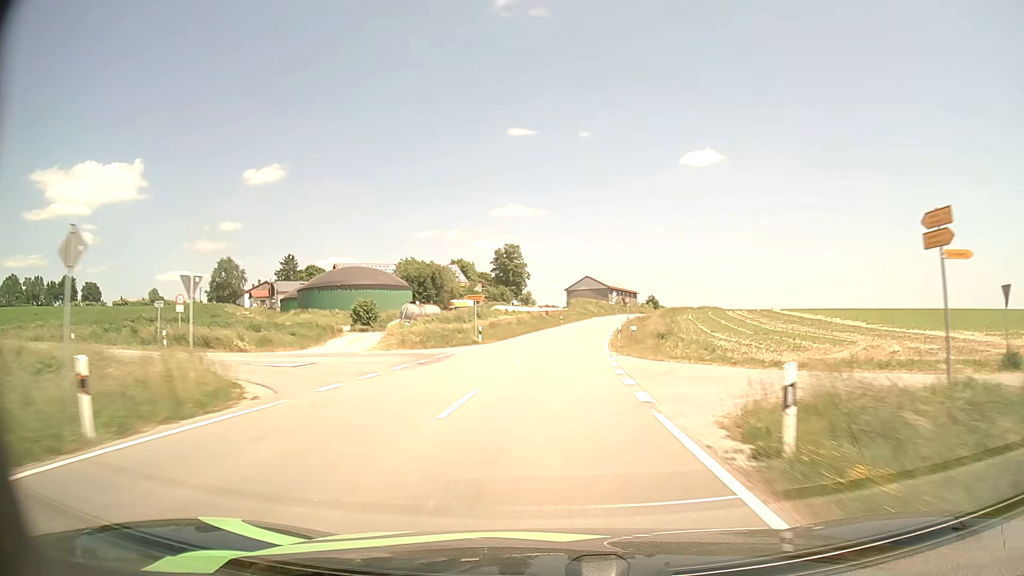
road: tertiary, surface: asphalt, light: Day
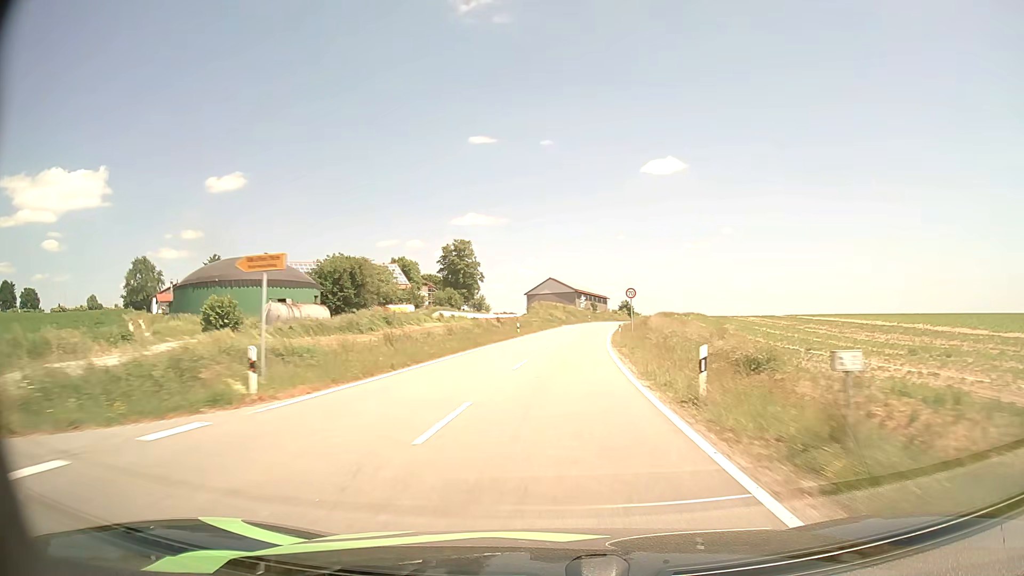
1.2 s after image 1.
(+0.8, +27.0) m; +3°
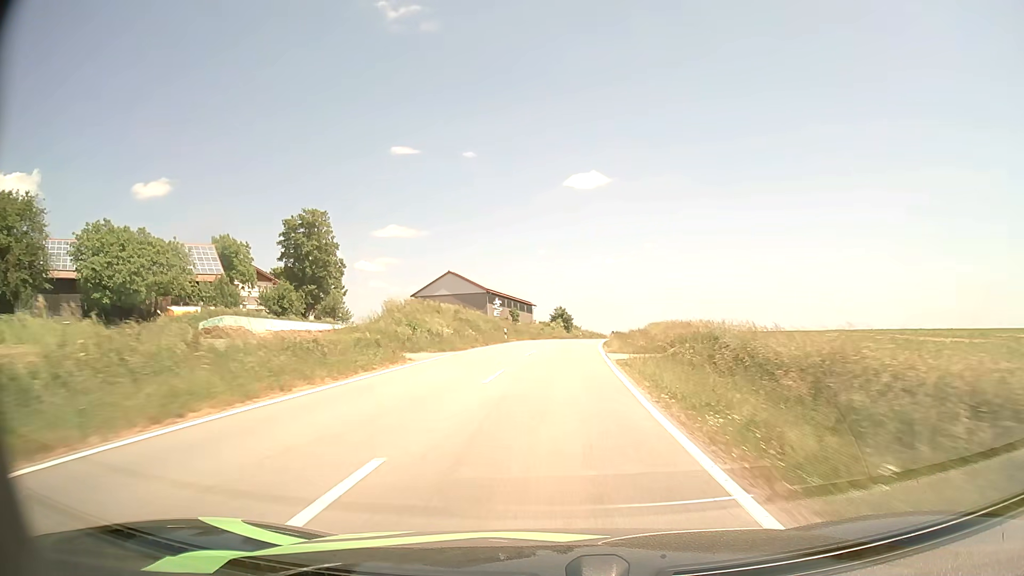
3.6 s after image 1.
(+3.5, +54.0) m; +7°
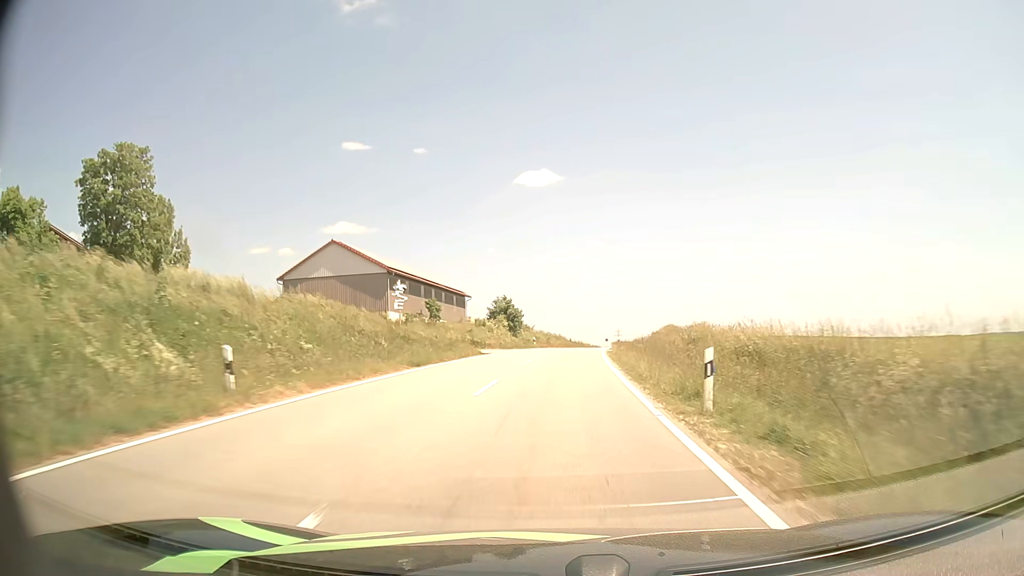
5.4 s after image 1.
(+1.4, +38.6) m; +4°
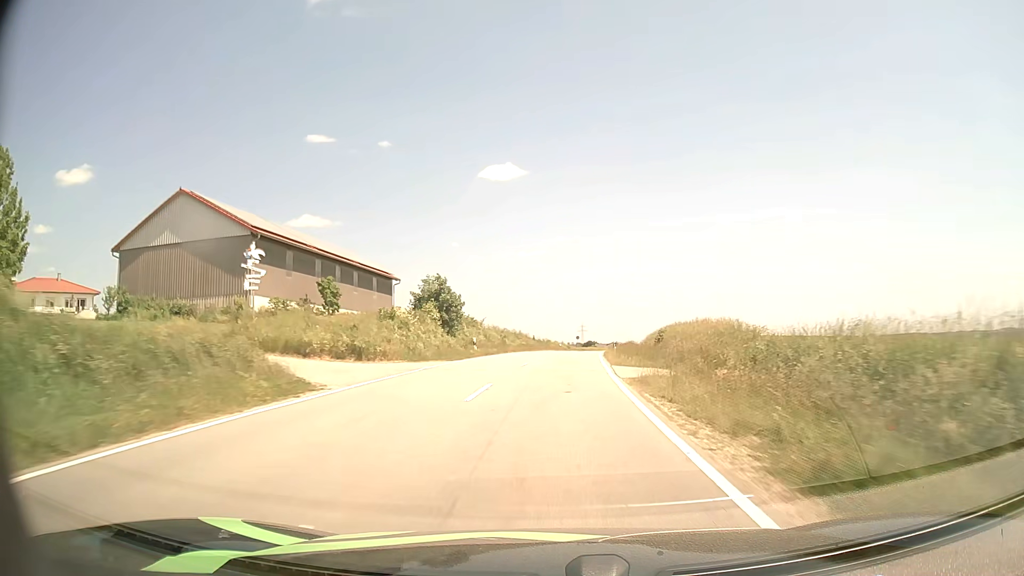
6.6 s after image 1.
(+0.7, +25.3) m; +3°
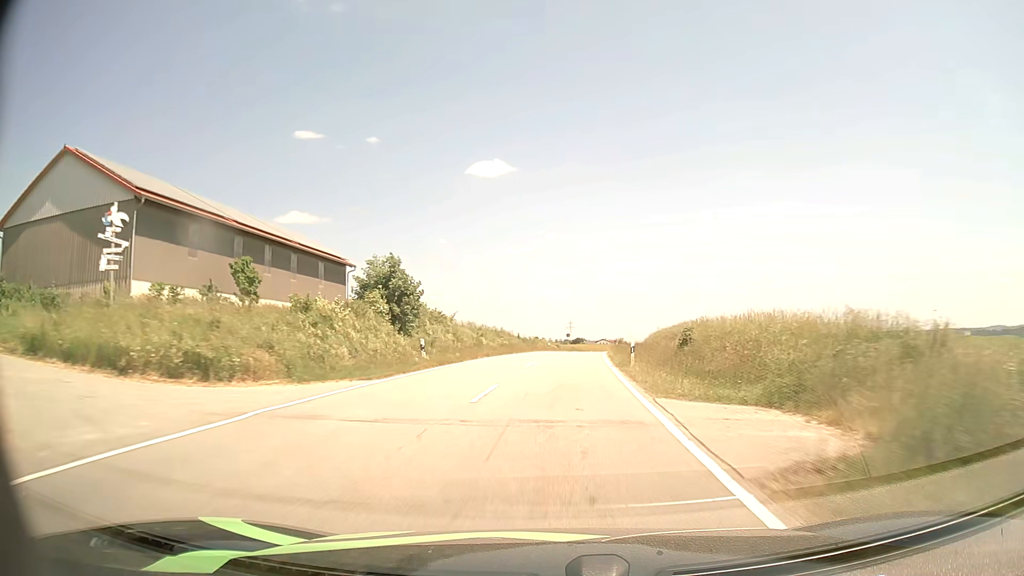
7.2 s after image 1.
(+0.1, +12.7) m; +1°
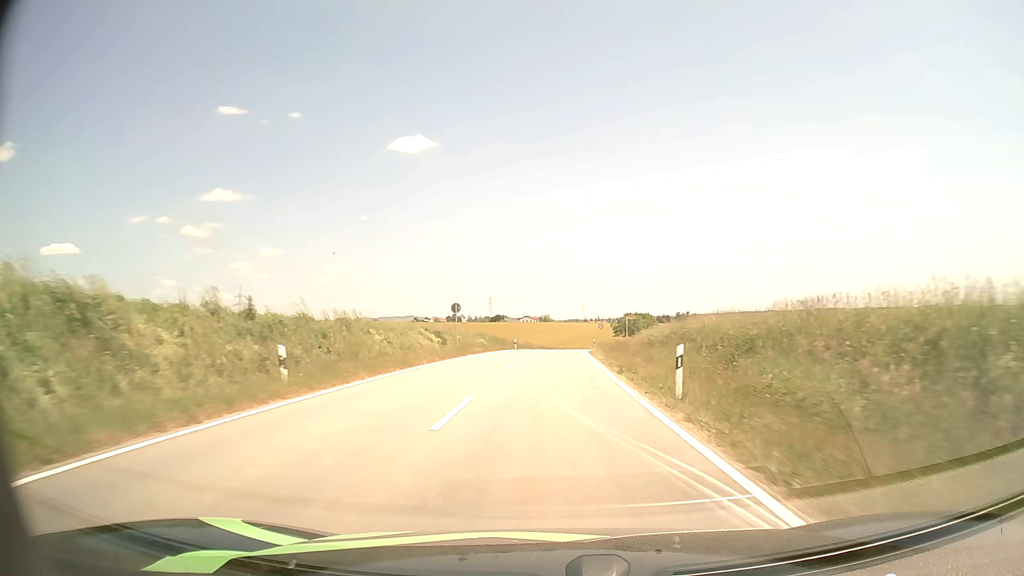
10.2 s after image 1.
(+3.8, +65.2) m; +7°
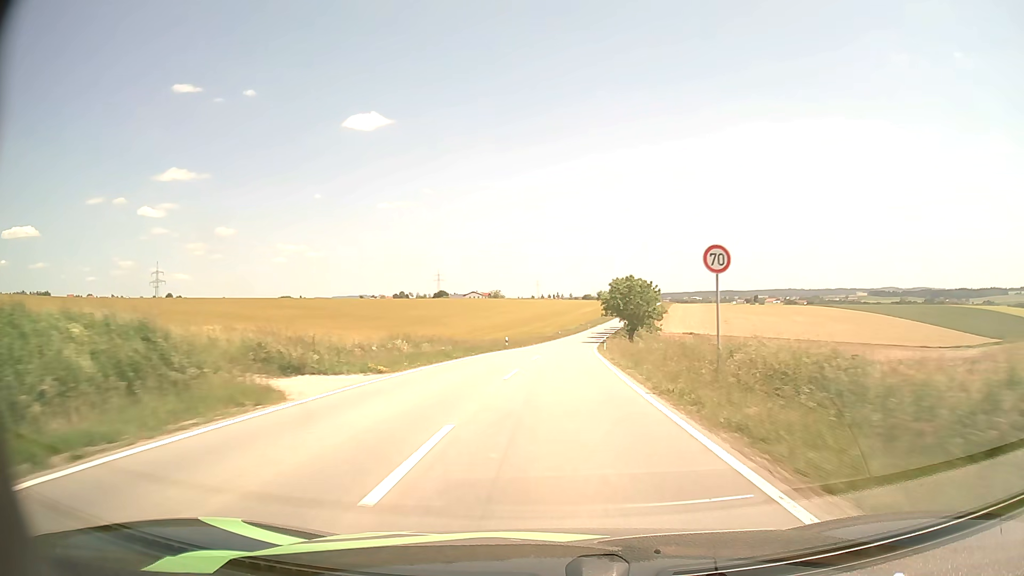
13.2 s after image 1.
(+1.7, +65.2) m; +4°
(0, +10) (0, +20) (+1, +30) (+1, +40) (+2, +50) (+2, +60) (+3, +70) (+4, +80) (+5, +90) (+6, +100) m
